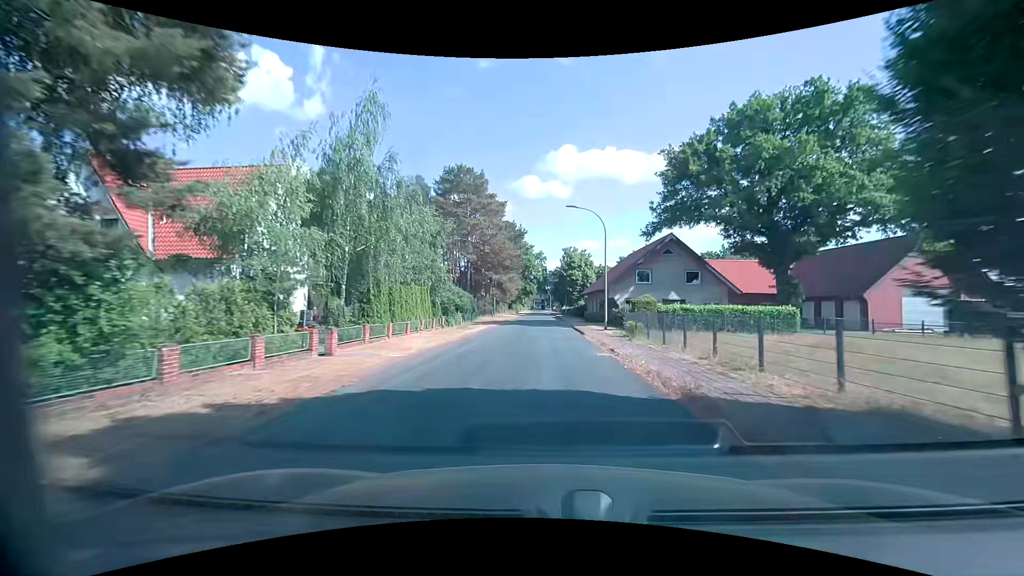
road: unclassified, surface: asphalt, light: Day
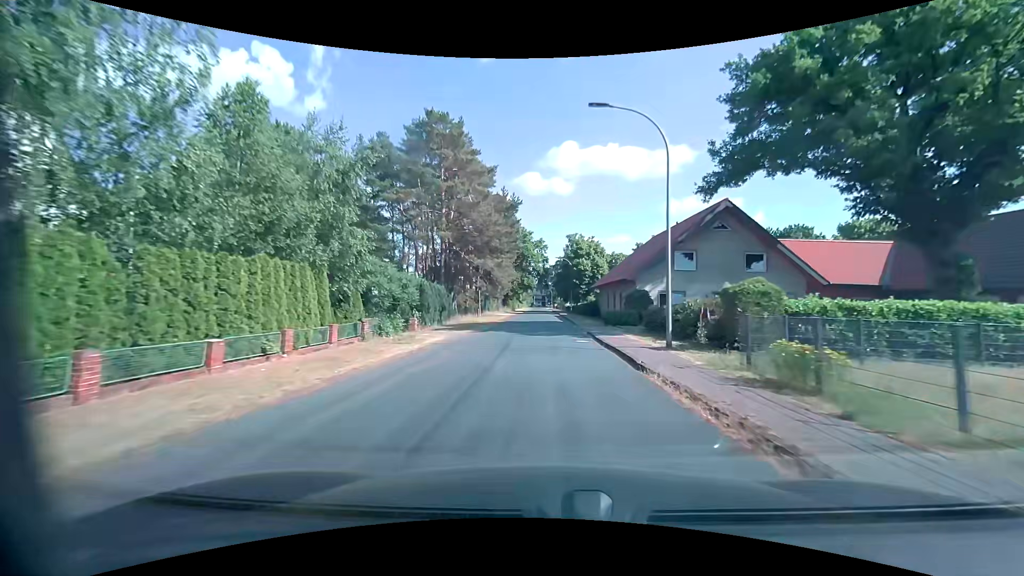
(0.0, +14.7) m; 0°
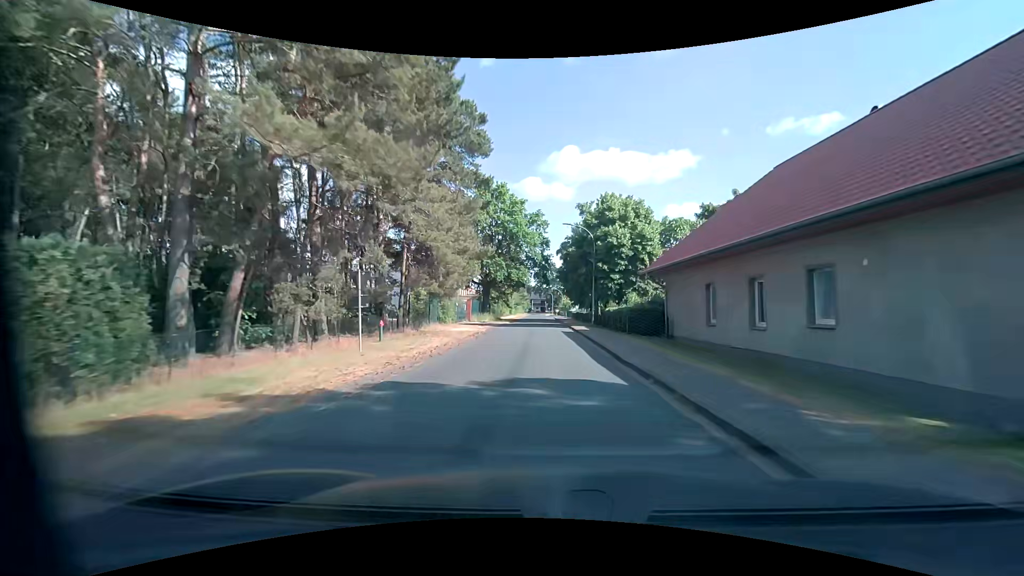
(+0.1, +30.0) m; 0°
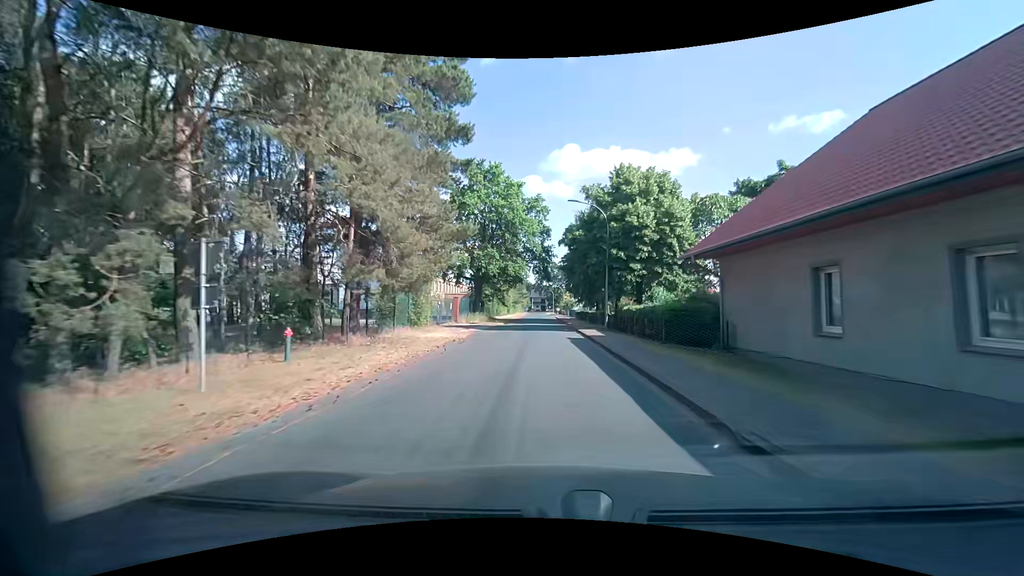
(0.0, +7.6) m; 0°
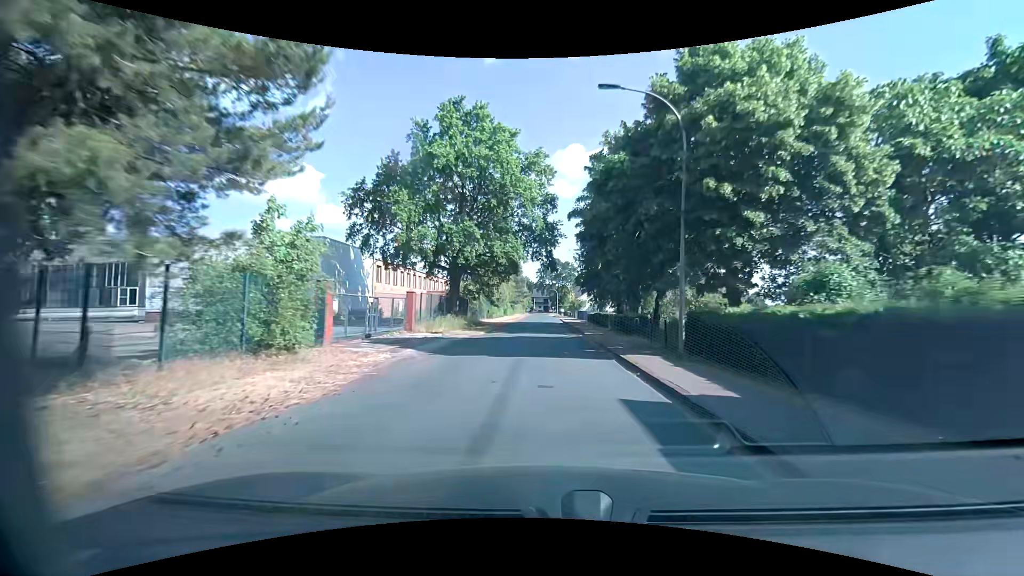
(0.0, +15.1) m; 0°
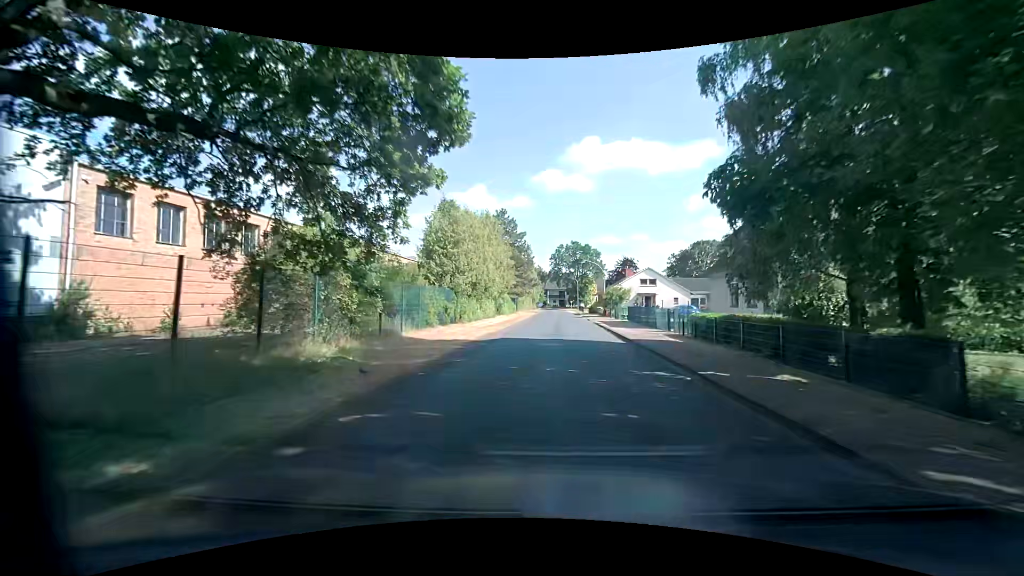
(-0.4, +32.7) m; -1°
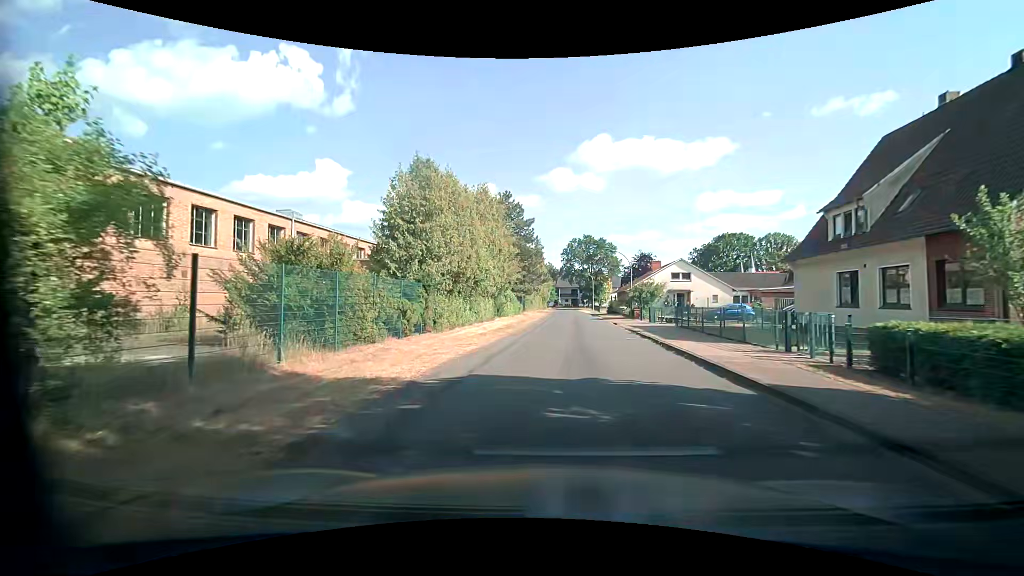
(-0.2, +10.4) m; -3°
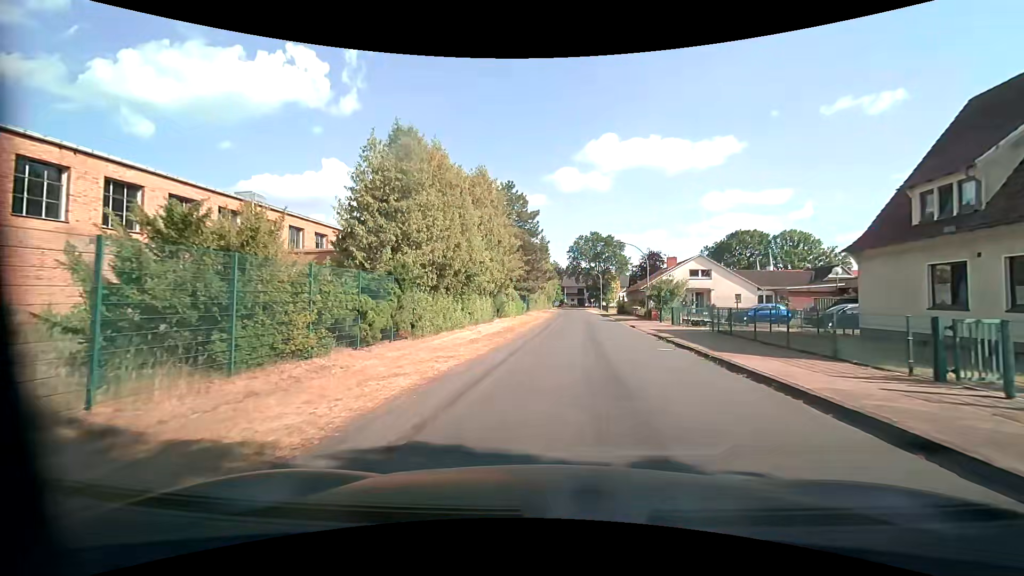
(0.0, +4.6) m; 0°
